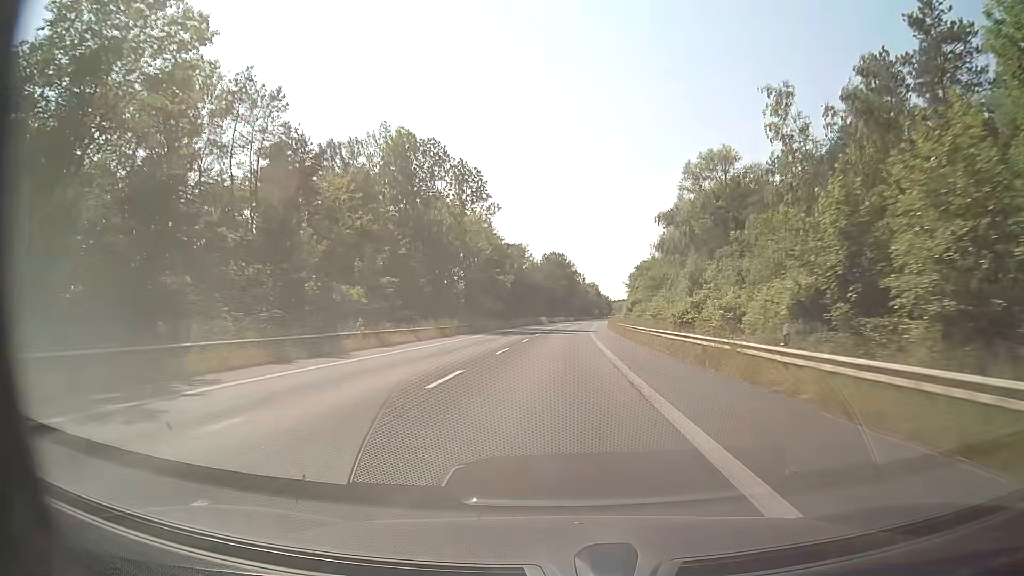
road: secondary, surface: asphalt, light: Day
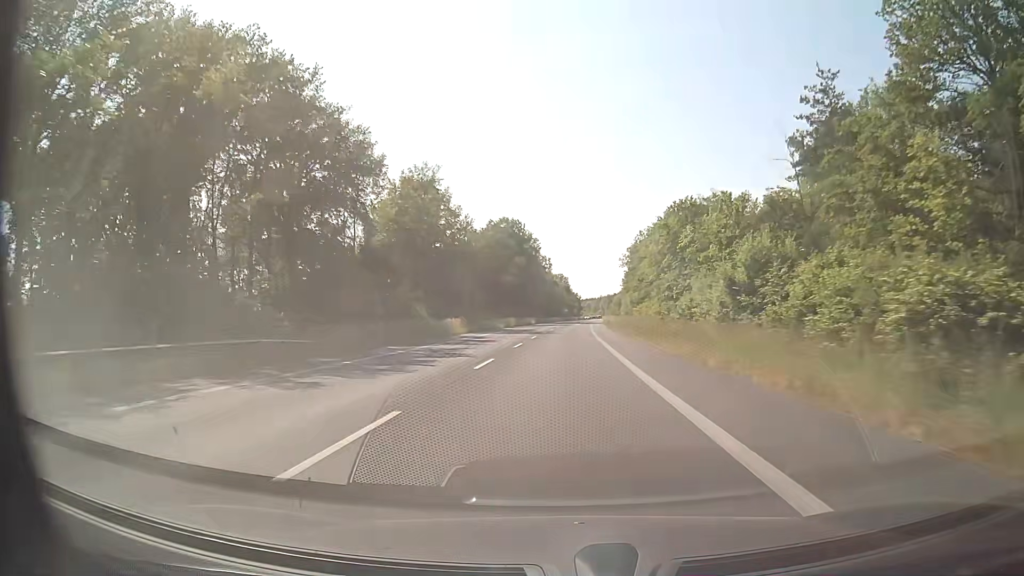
(+1.9, +78.8) m; +3°
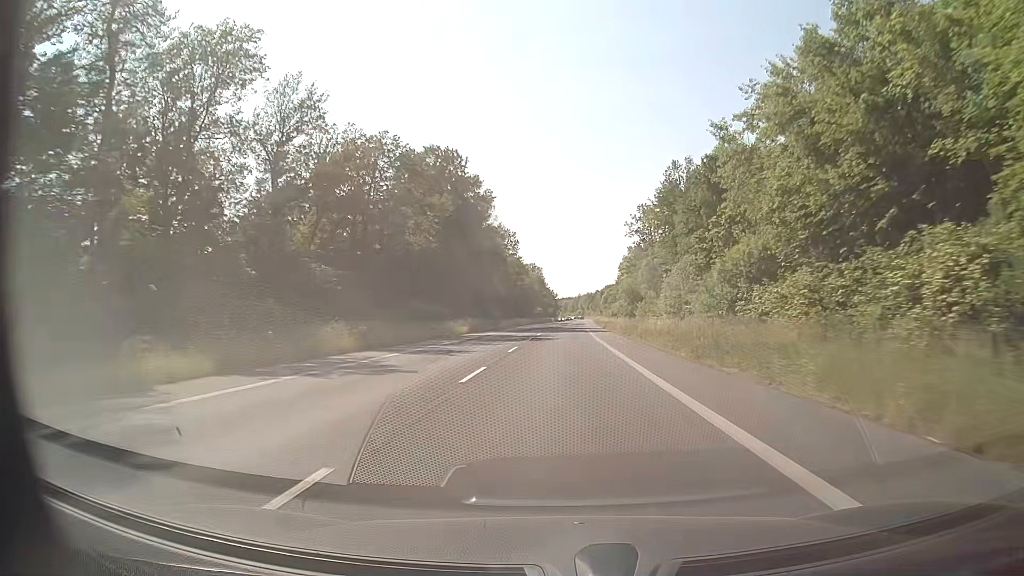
(+1.3, +63.2) m; +2°
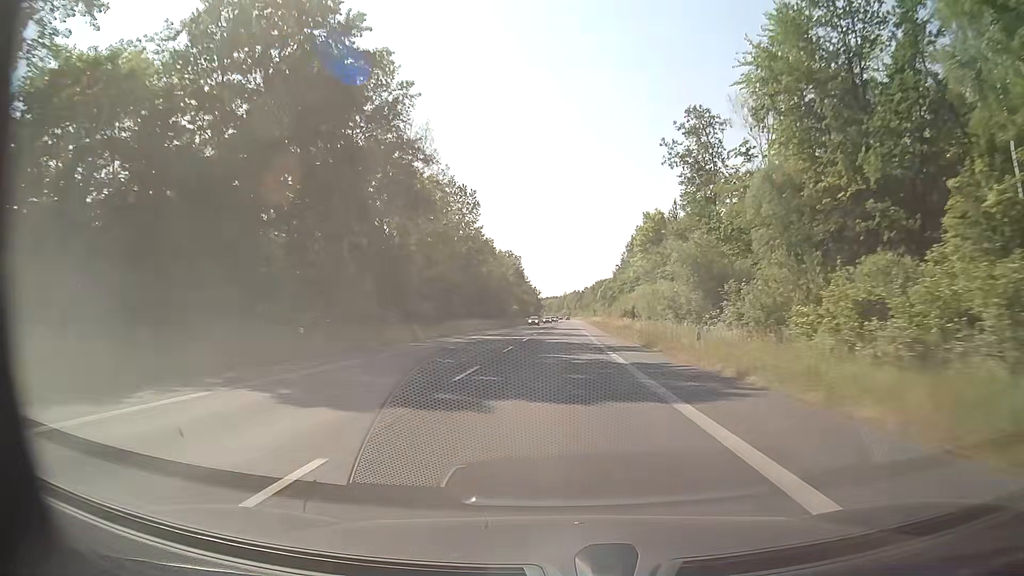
(+0.7, +47.4) m; +2°
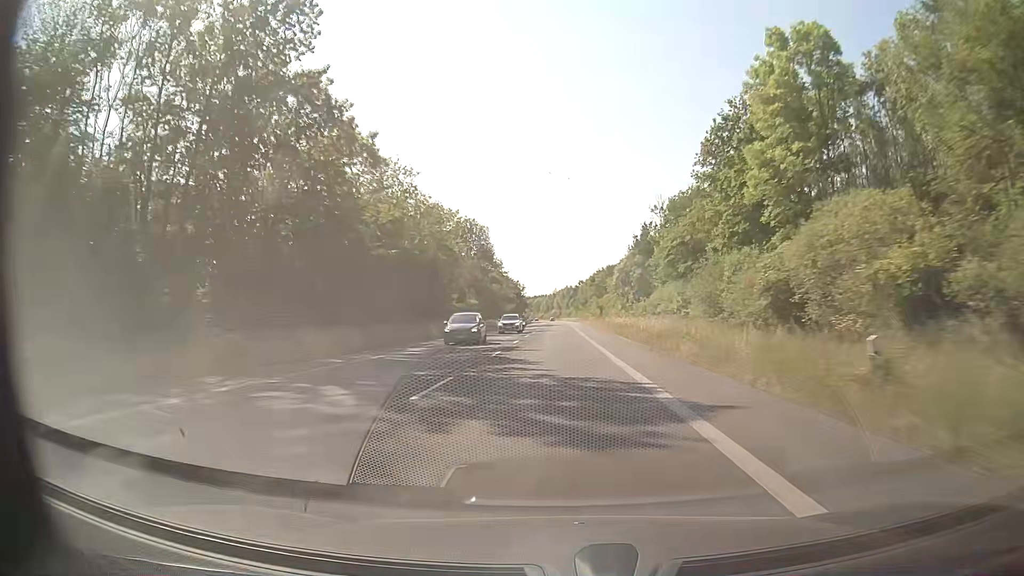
(+0.6, +63.3) m; 0°
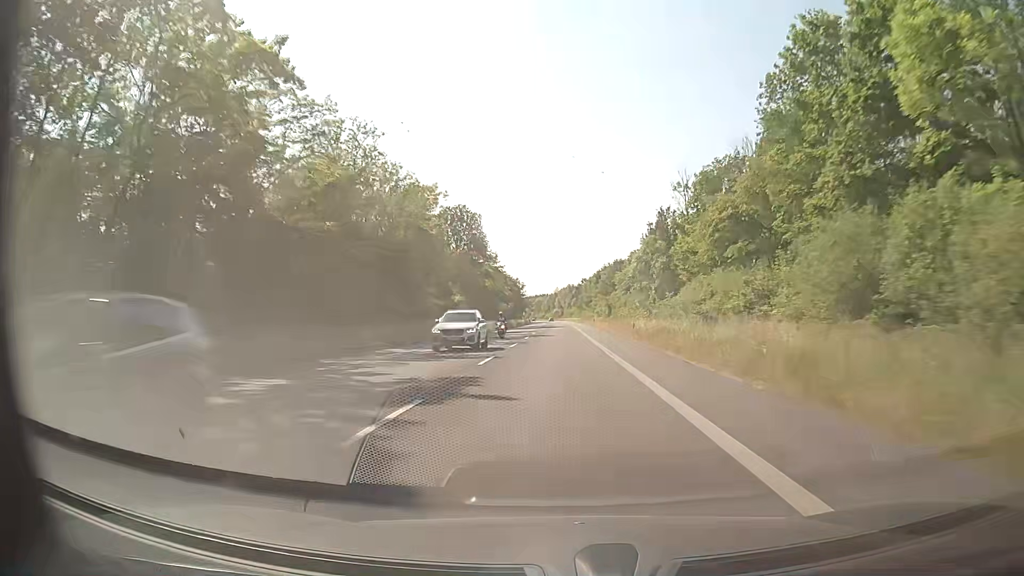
(+0.1, +15.8) m; 0°
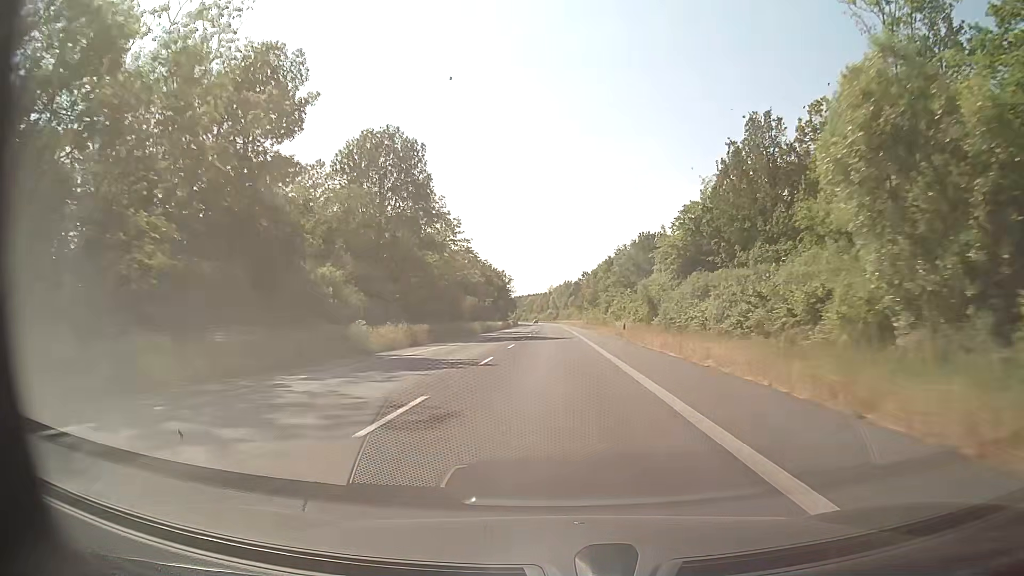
(+0.1, +47.4) m; 0°
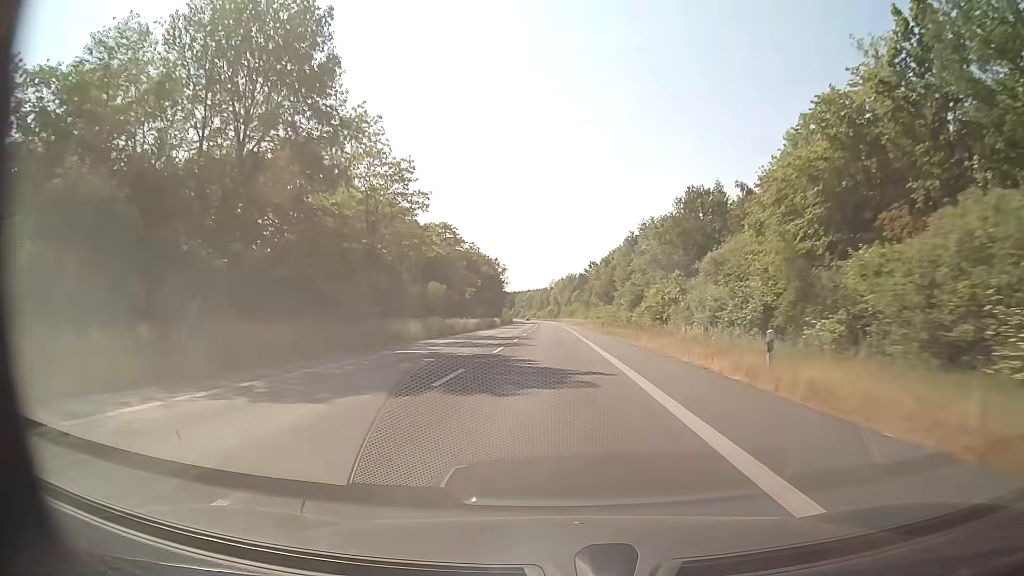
(+0.1, +31.6) m; 0°
(0, +10) (0, +20) (0, +30) (0, +40) (0, +50) (0, +60) (0, +70) (0, +80) (-1, +90) (-1, +100) m
